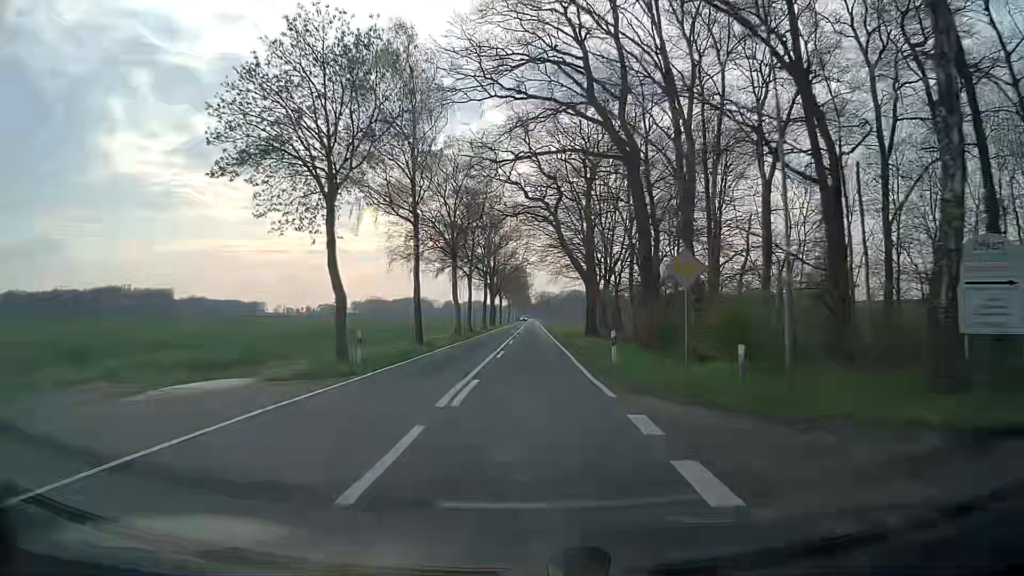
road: tertiary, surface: asphalt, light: Day
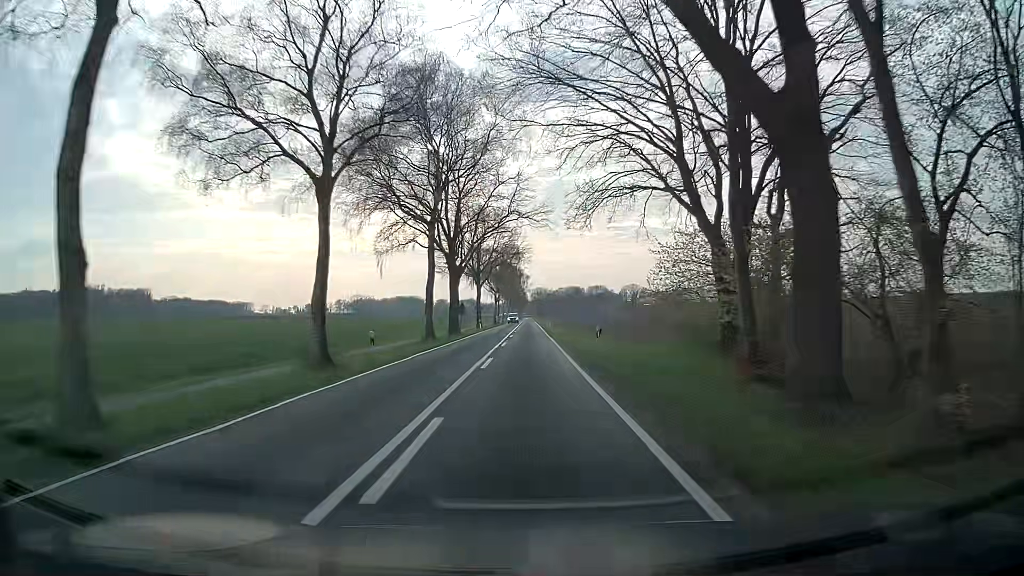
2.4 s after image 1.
(-0.1, +42.9) m; 0°
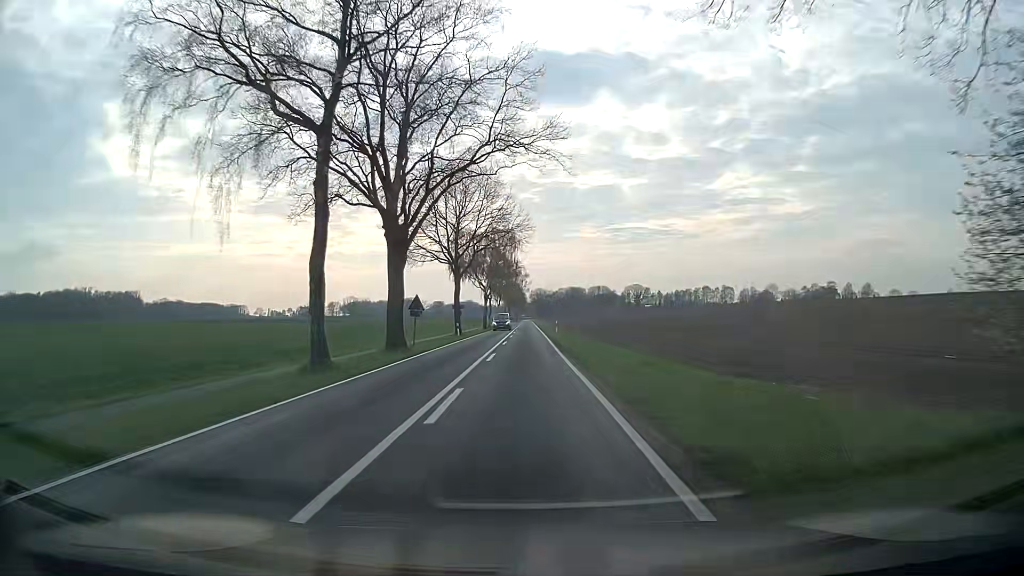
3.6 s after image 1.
(0.0, +21.5) m; 0°
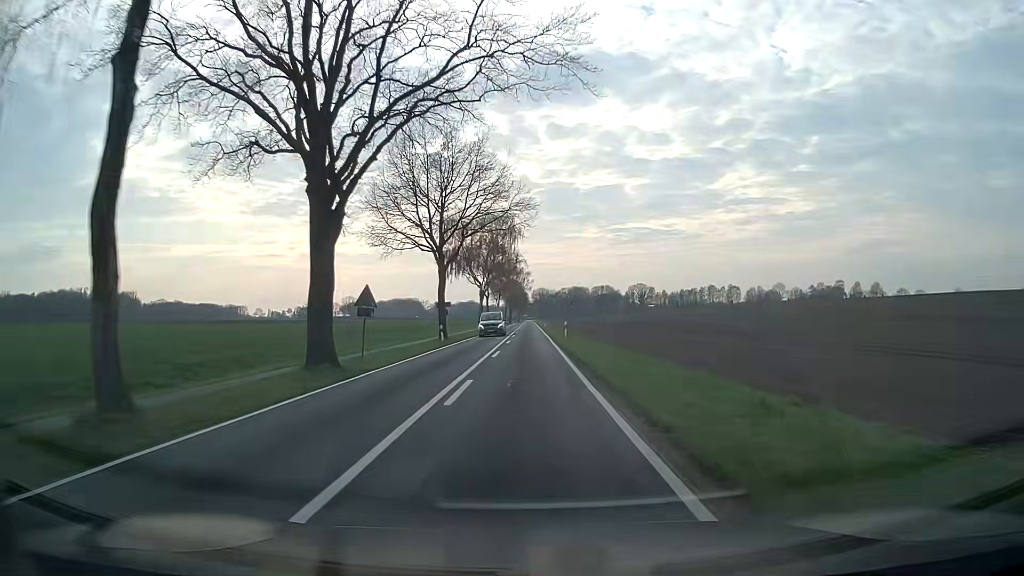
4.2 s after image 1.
(0.0, +10.7) m; 0°
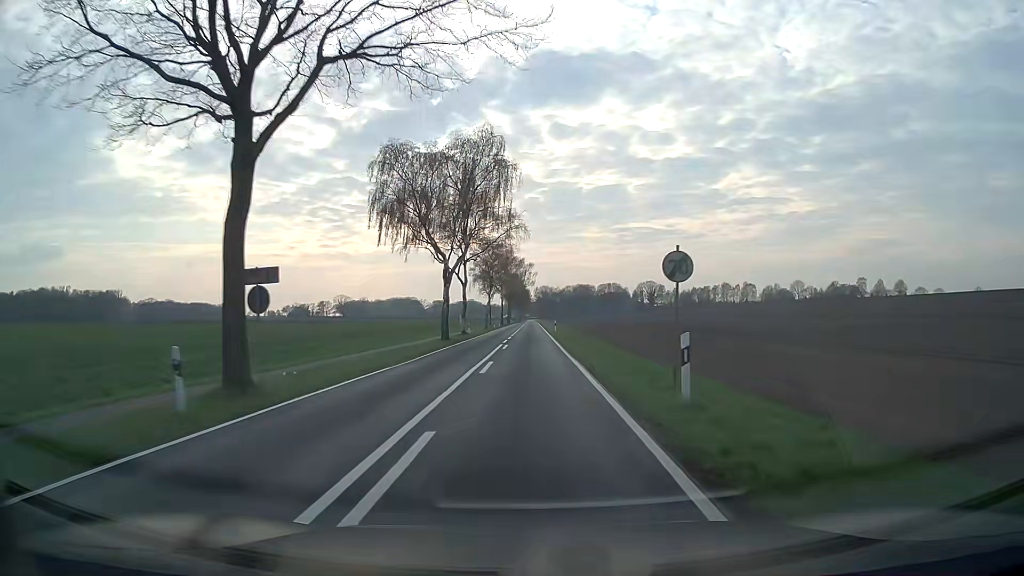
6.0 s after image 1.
(-0.1, +32.2) m; 0°
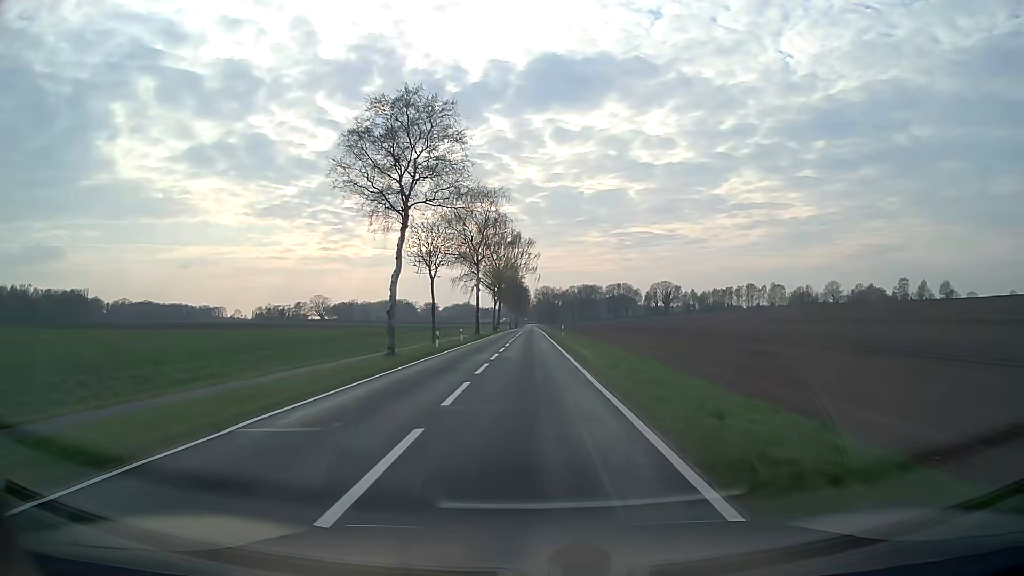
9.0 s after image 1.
(+0.1, +59.1) m; 0°
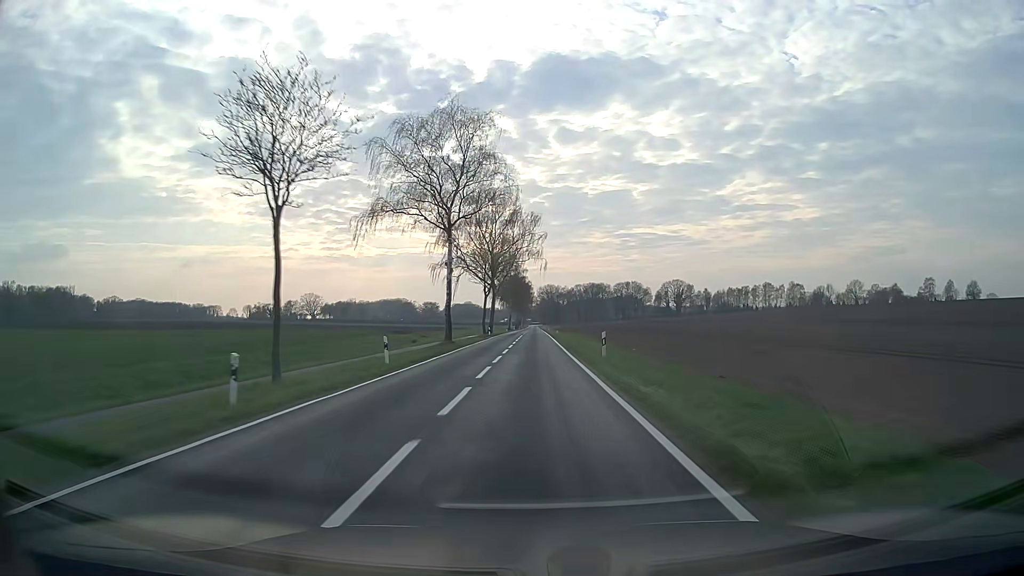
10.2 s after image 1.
(0.0, +27.2) m; 0°
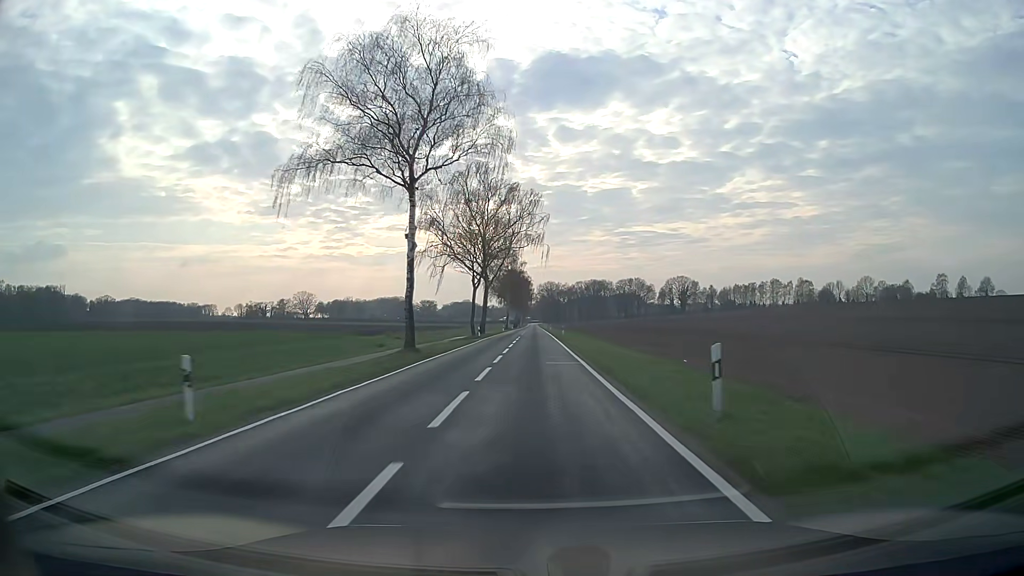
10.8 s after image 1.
(0.0, +14.3) m; 0°
(0, +10) (0, +20) (0, +30) (0, +40) (0, +50) (0, +60) (0, +70) (0, +80) (0, +90) (0, +100) m
